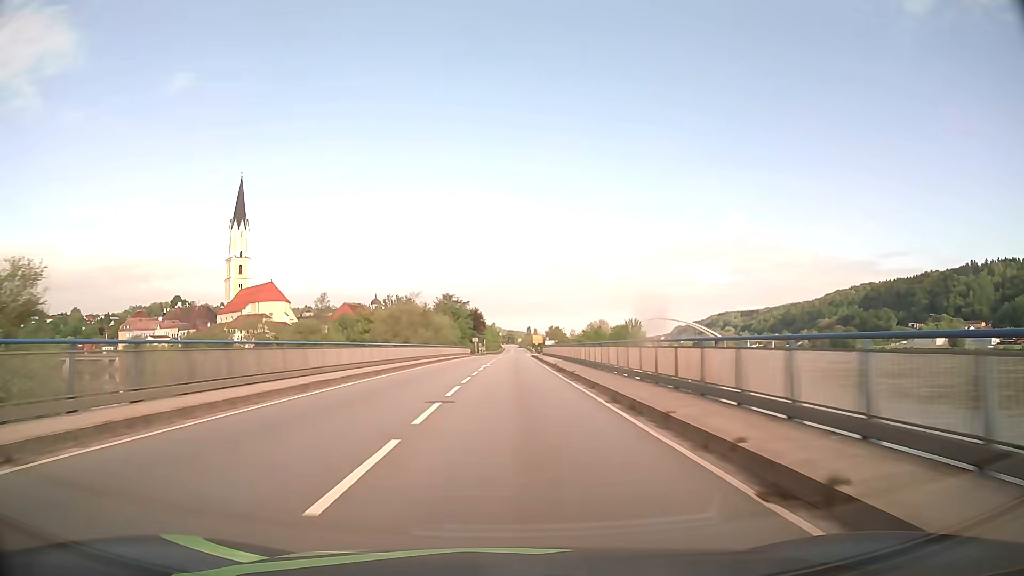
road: primary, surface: asphalt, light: Day
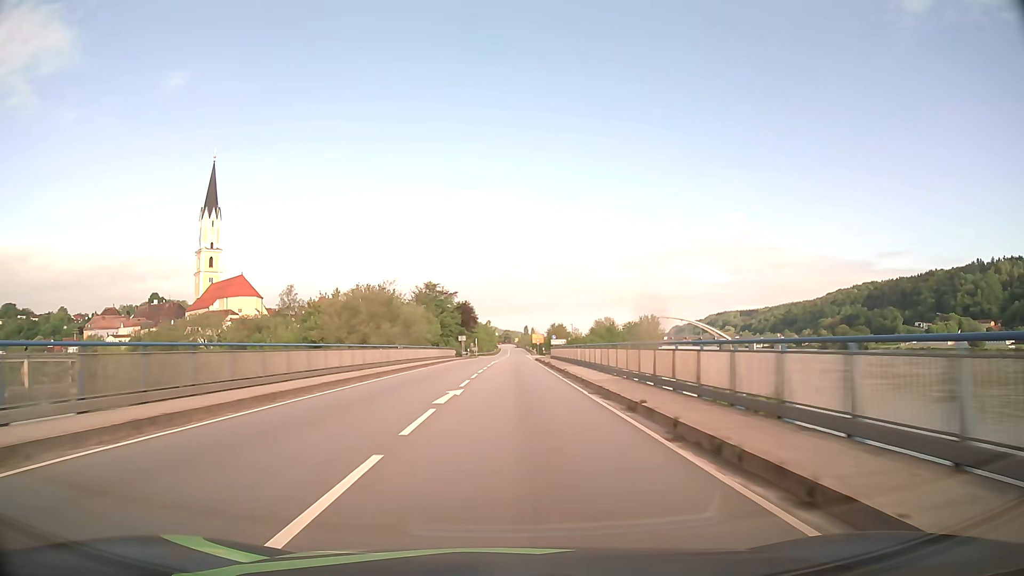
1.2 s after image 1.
(+0.2, +24.9) m; +1°
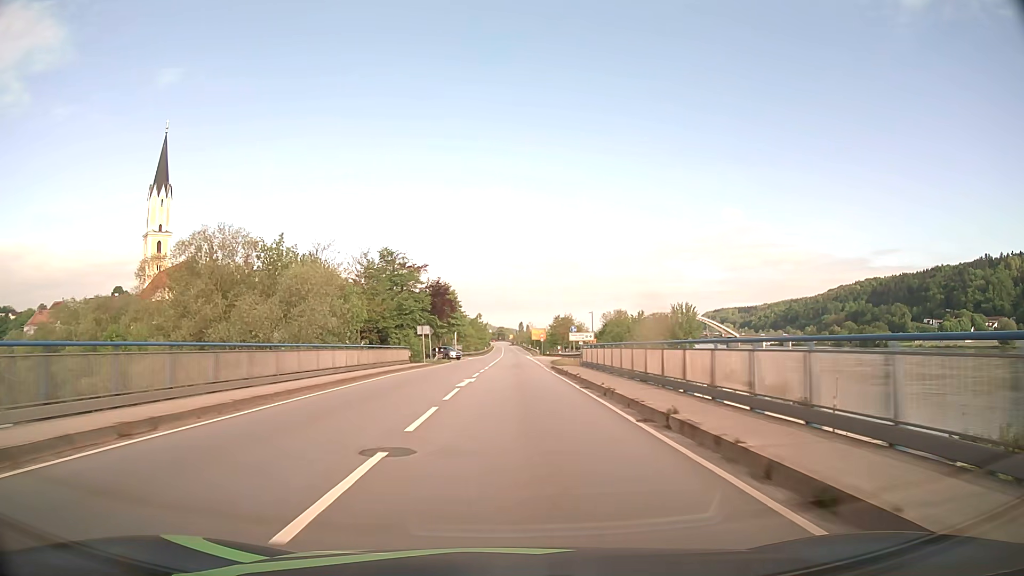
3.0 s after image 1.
(+0.2, +35.6) m; 0°
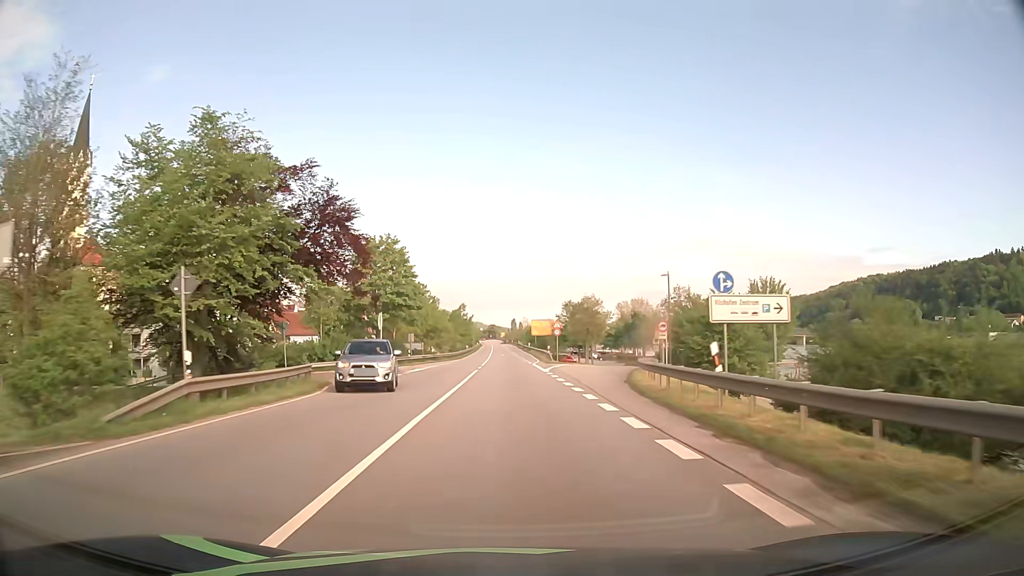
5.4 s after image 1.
(+0.3, +44.3) m; +1°
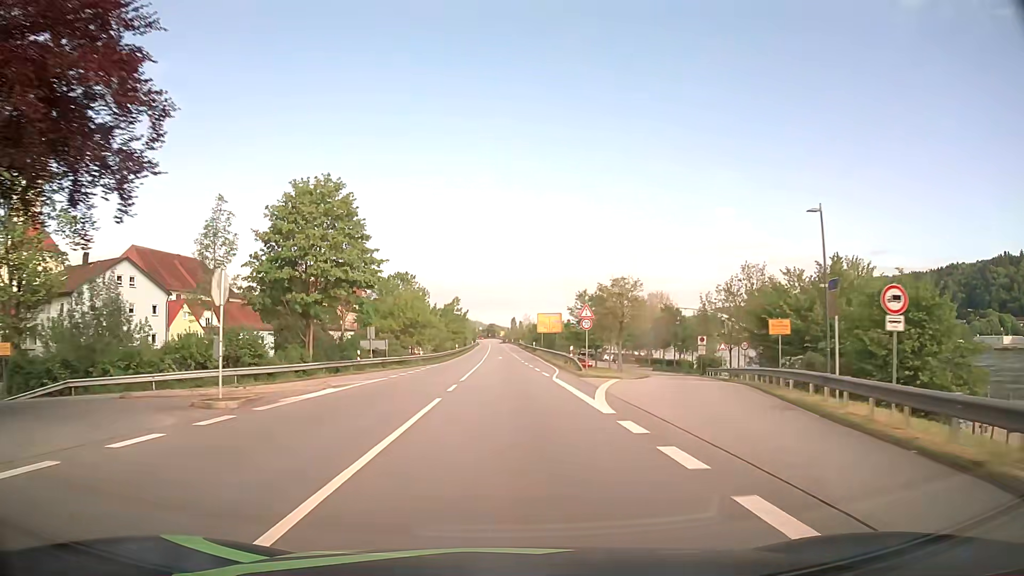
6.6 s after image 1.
(0.0, +21.5) m; 0°
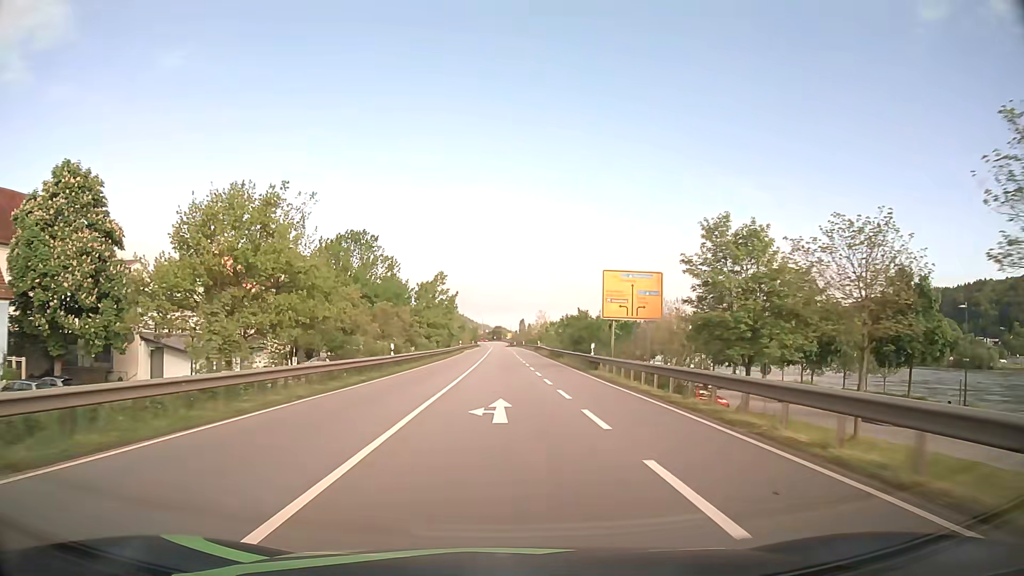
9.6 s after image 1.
(-0.1, +54.5) m; -1°
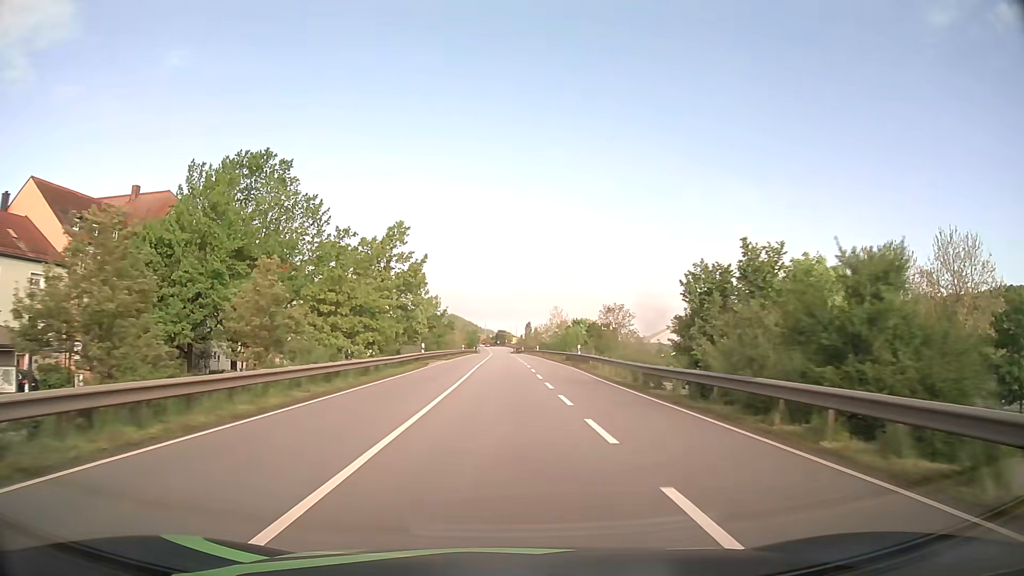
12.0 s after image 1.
(0.0, +43.2) m; -1°
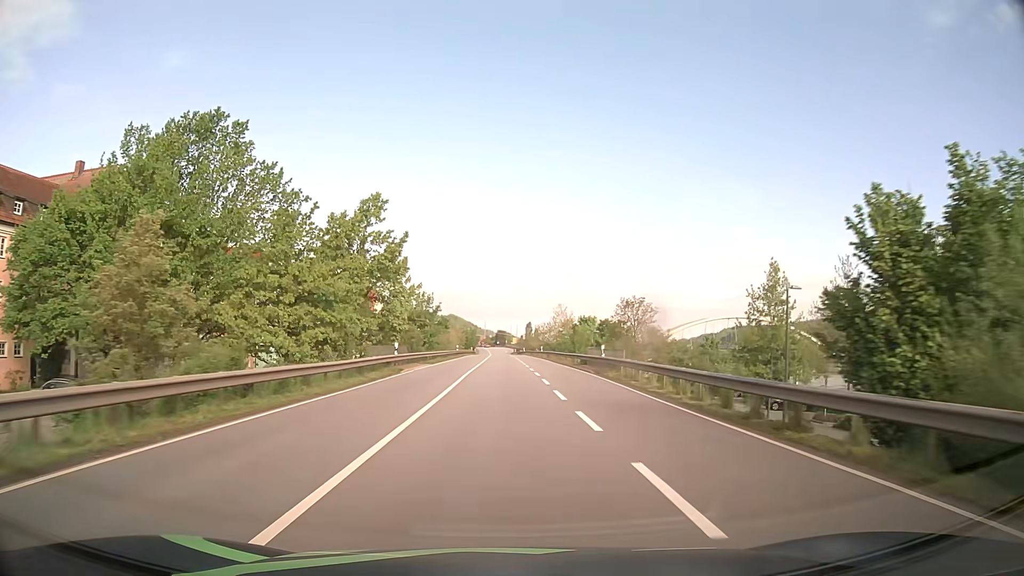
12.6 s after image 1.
(+0.1, +10.7) m; 0°
(0, +10) (0, +20) (0, +30) (0, +40) (0, +50) (0, +60) (0, +70) (-1, +80) (-1, +90) (-1, +100) m
